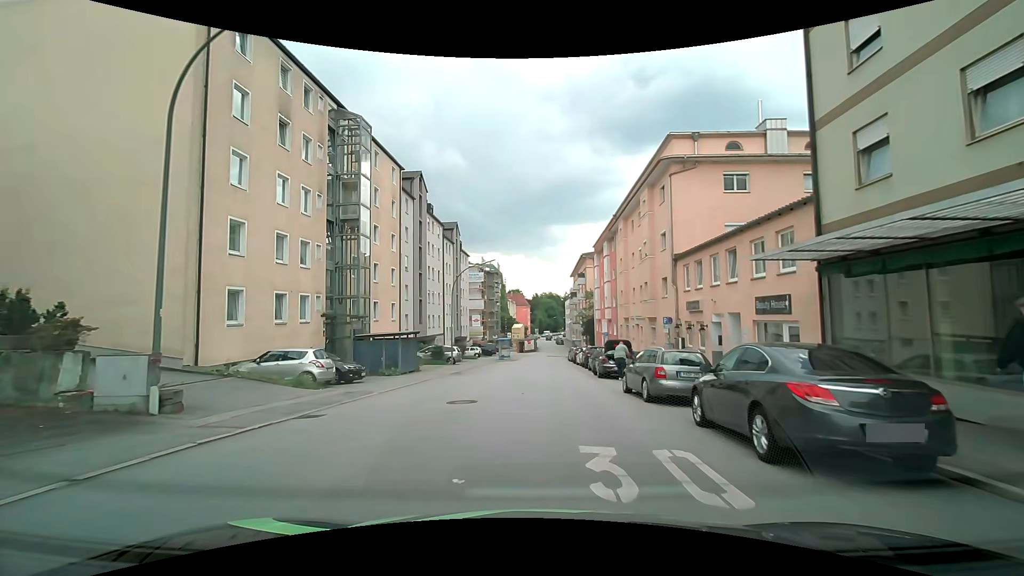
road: tertiary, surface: asphalt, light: Day
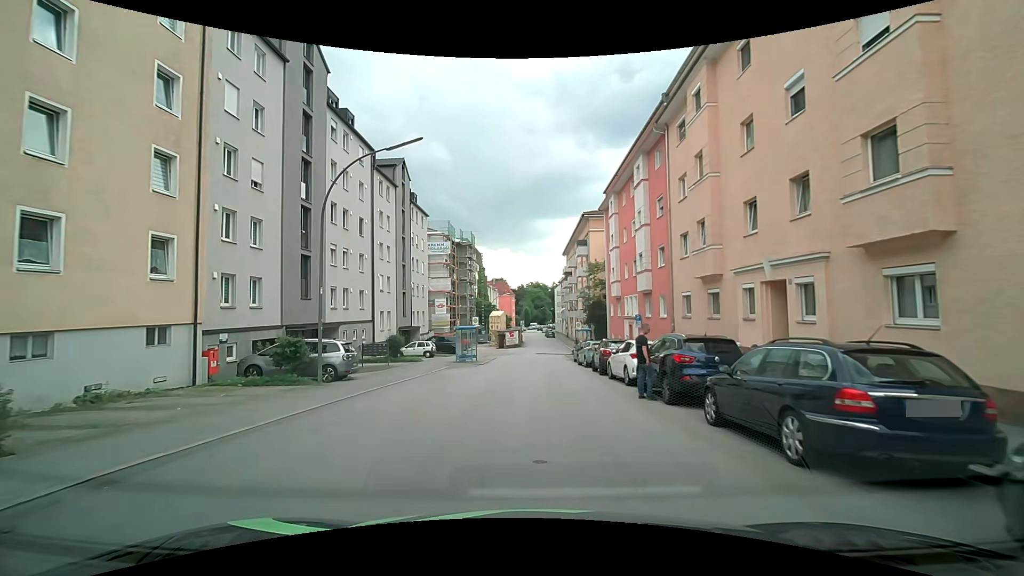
(+0.4, +23.8) m; +2°
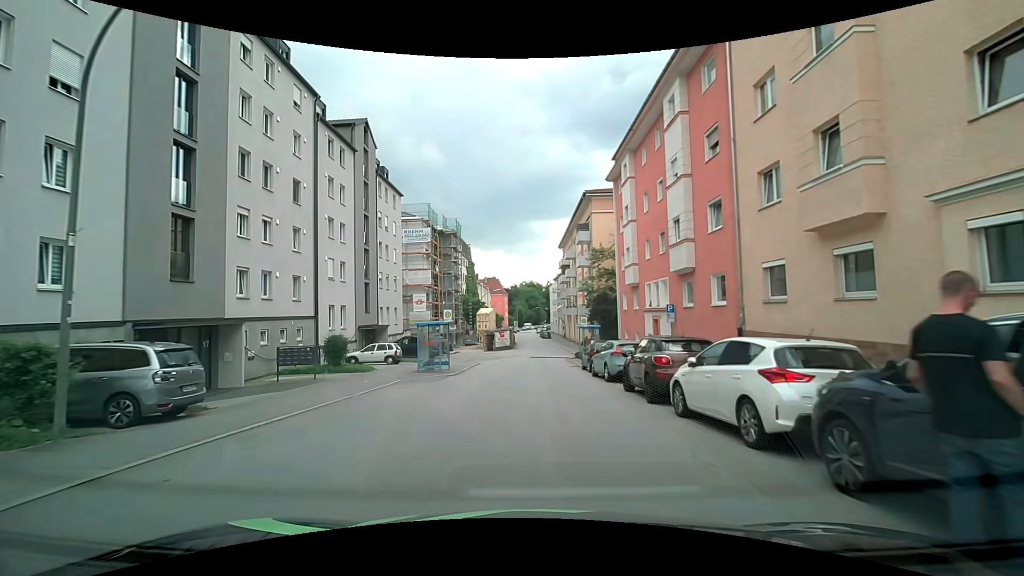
(0.0, +9.5) m; 0°
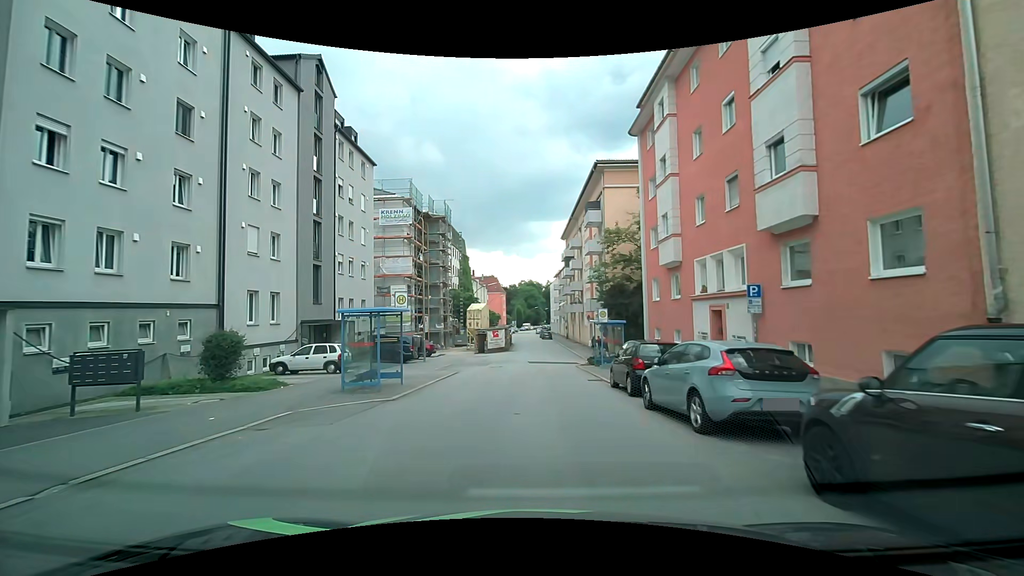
(+0.1, +9.4) m; +1°
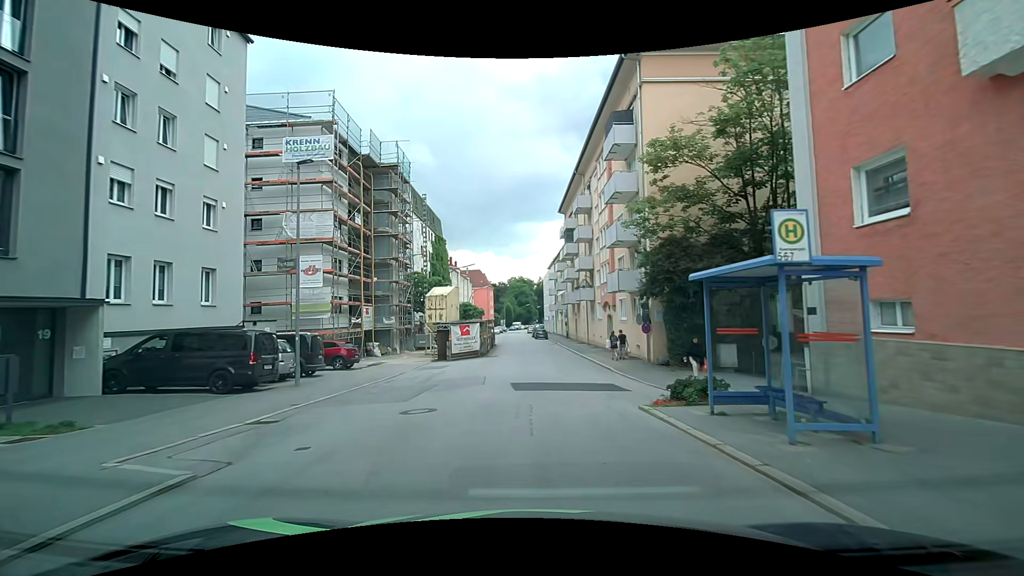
(-0.1, +18.5) m; +1°
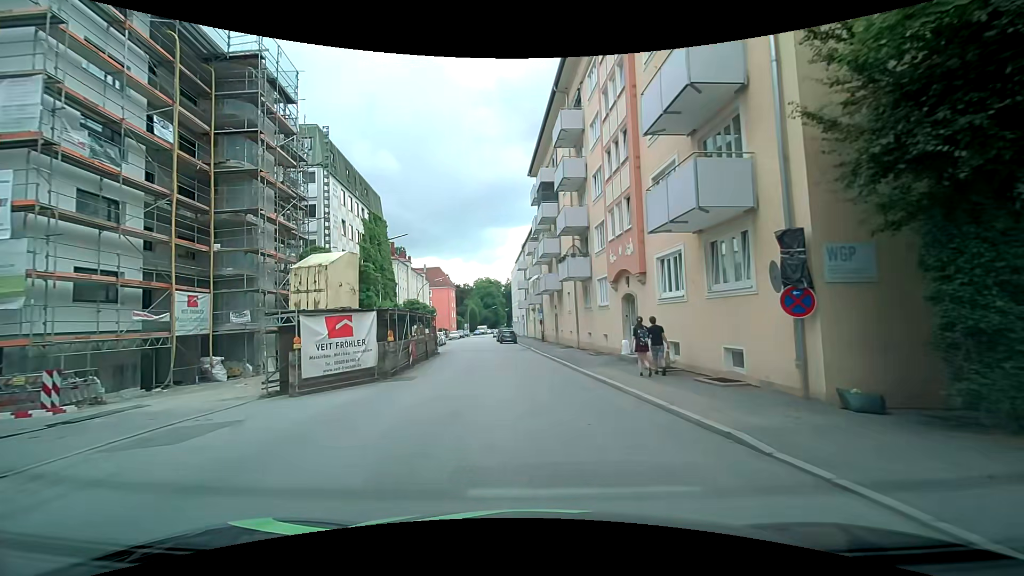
(+0.1, +17.4) m; +1°
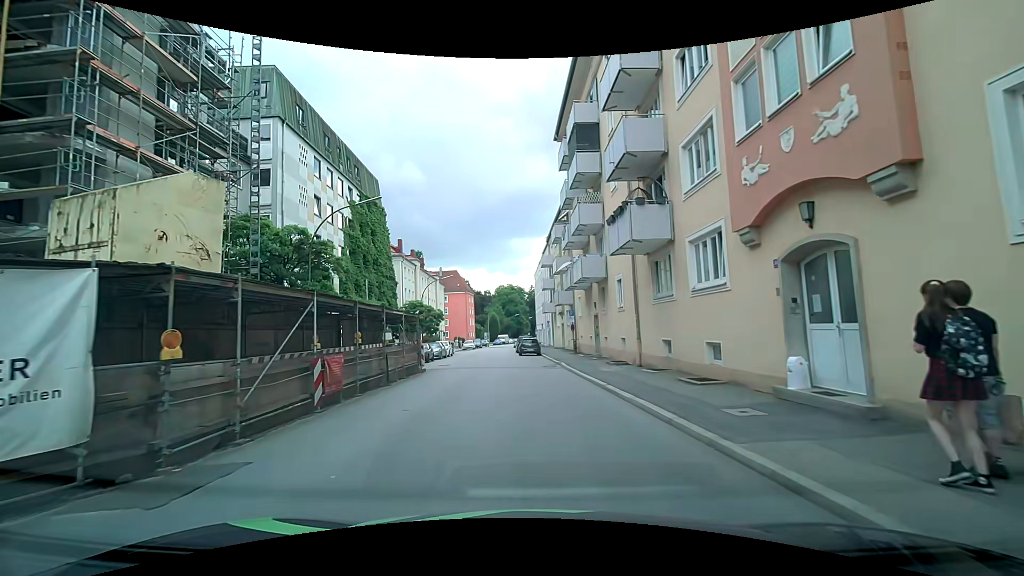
(+0.1, +11.8) m; -1°
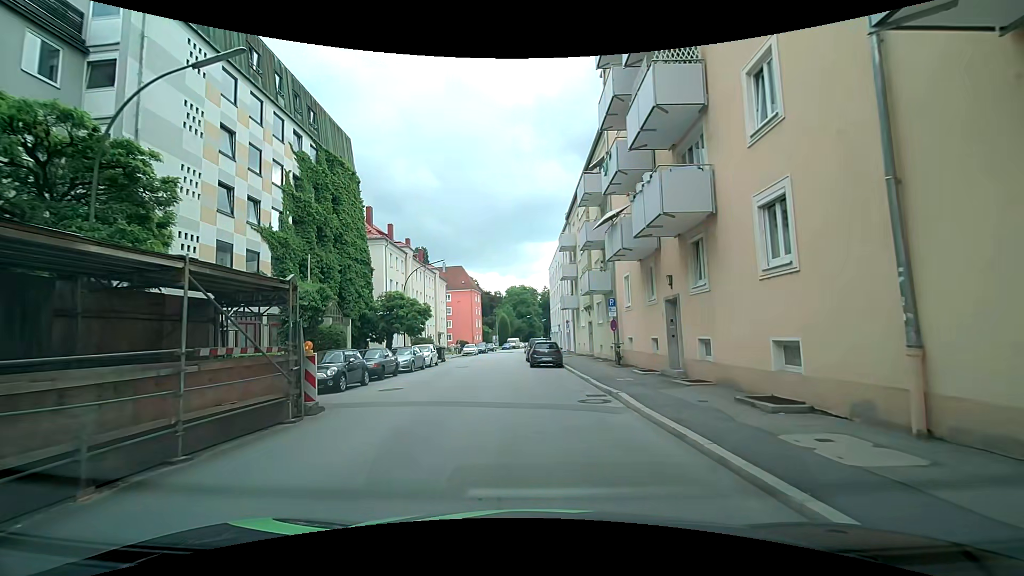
(-0.3, +13.4) m; -4°
